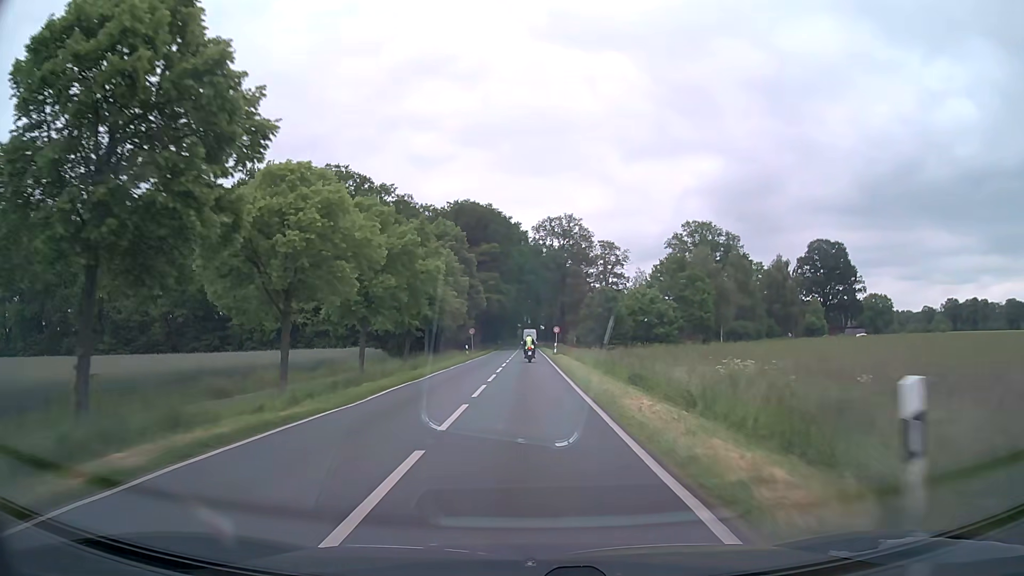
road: secondary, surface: asphalt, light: Day
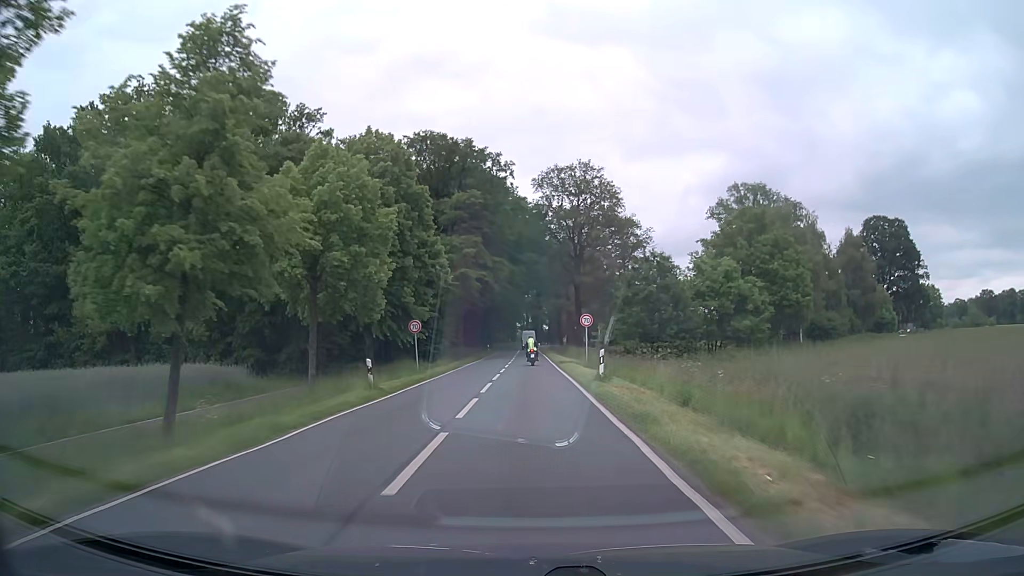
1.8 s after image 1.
(+0.1, +34.1) m; 0°
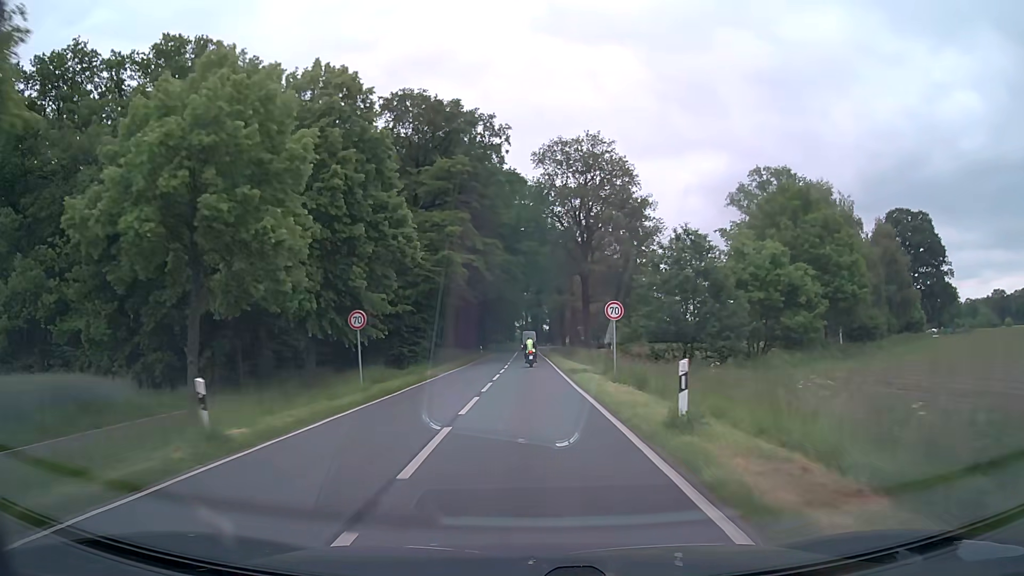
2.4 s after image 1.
(0.0, +11.2) m; 0°
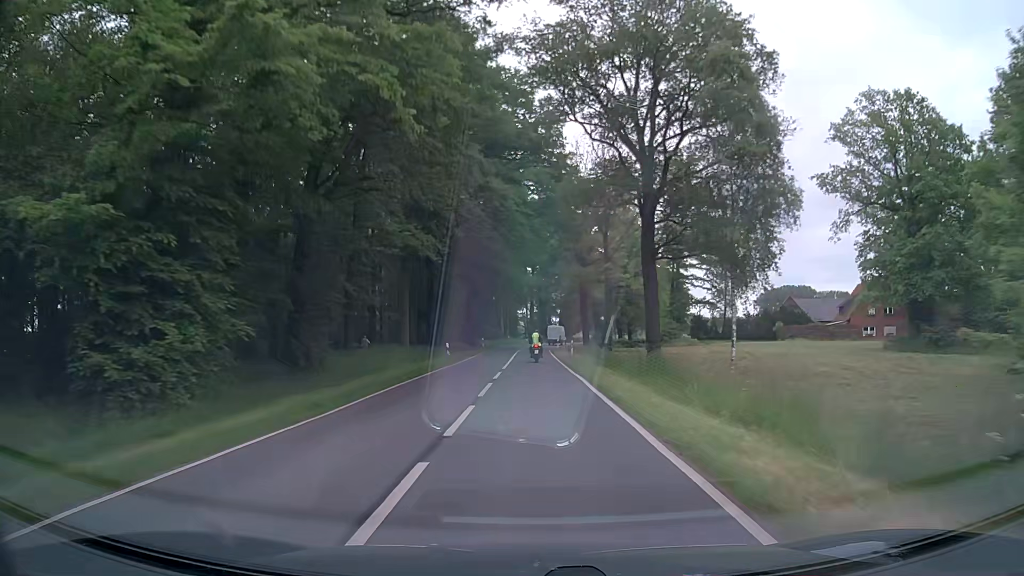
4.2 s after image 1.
(-0.1, +33.3) m; 0°
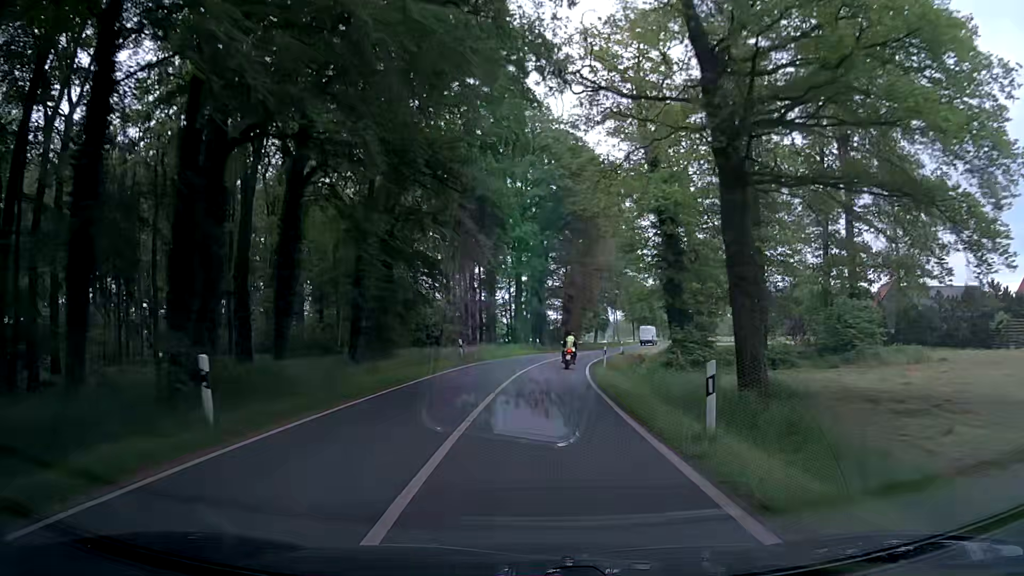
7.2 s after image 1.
(-0.3, +54.6) m; 0°
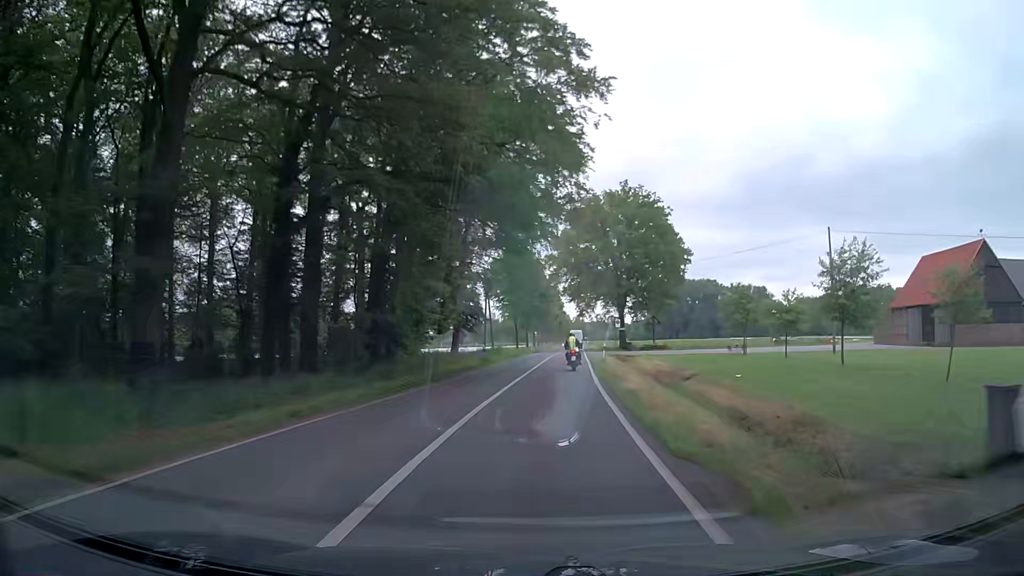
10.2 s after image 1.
(+4.8, +53.2) m; +12°
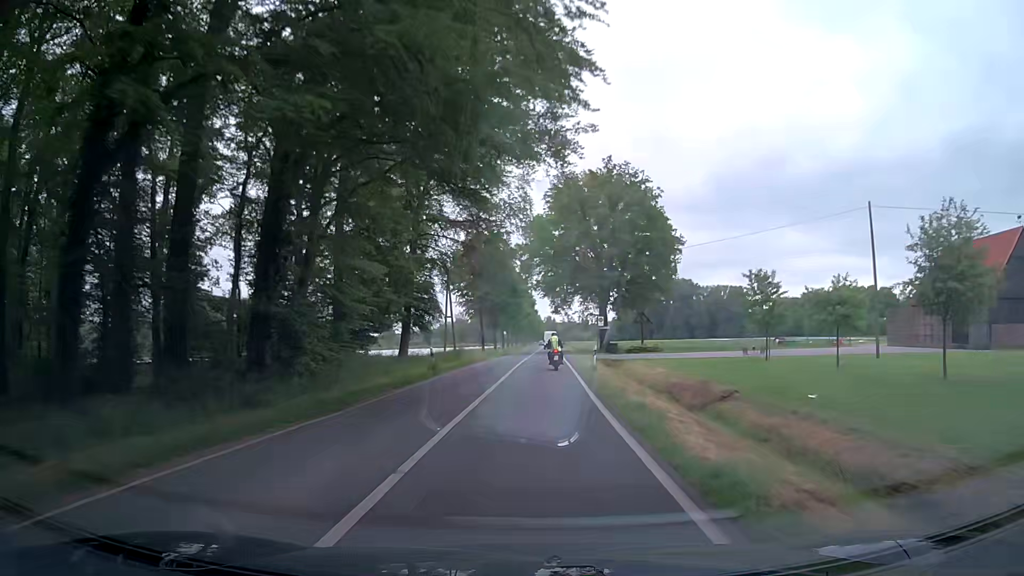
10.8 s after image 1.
(+0.3, +10.7) m; +3°
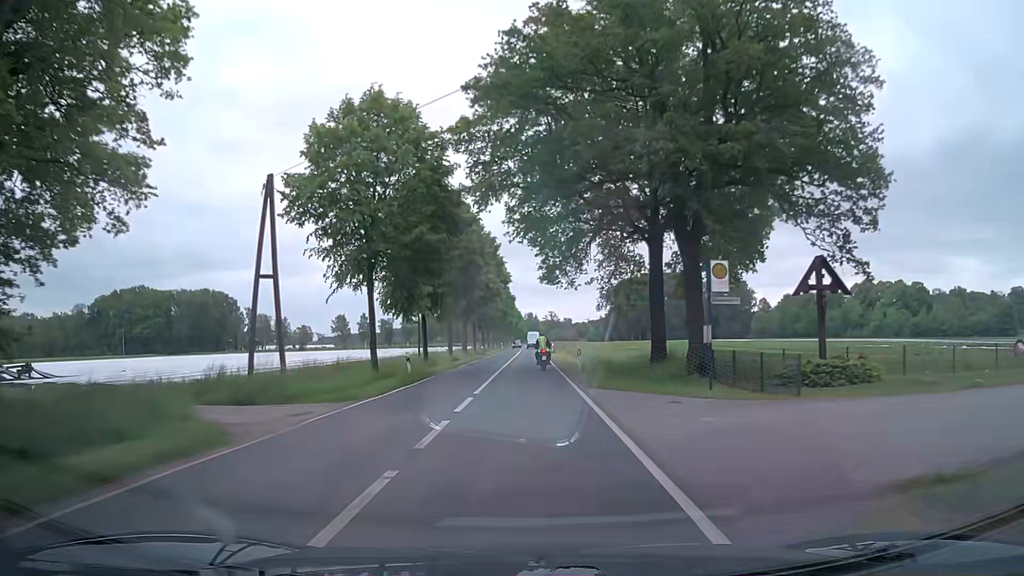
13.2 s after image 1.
(+1.1, +43.2) m; +2°
(0, +10) (0, +20) (0, +30) (0, +40) (0, +50) (0, +60) (0, +70) (0, +80) (0, +90) (0, +100) m
